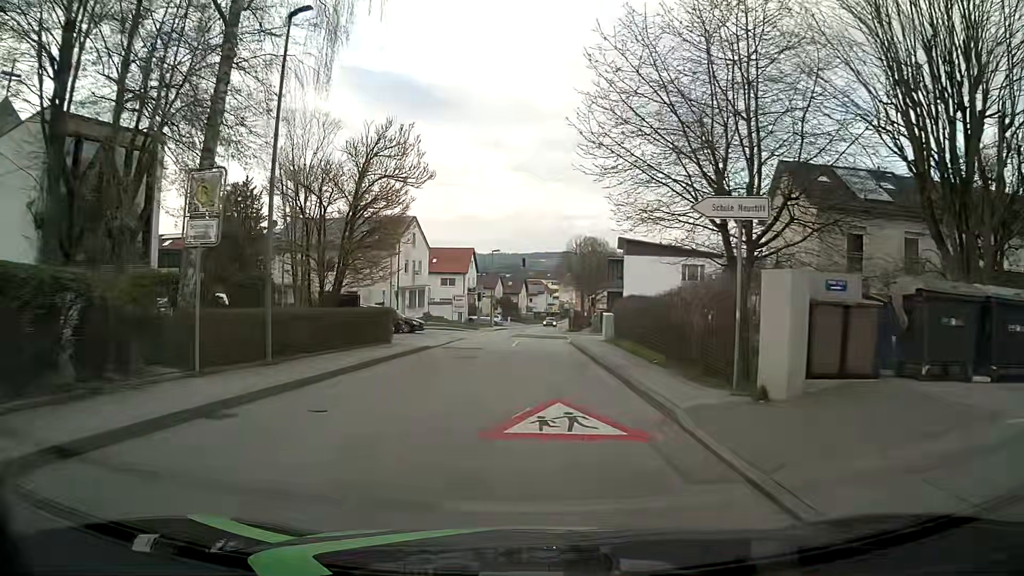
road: unclassified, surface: asphalt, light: Day
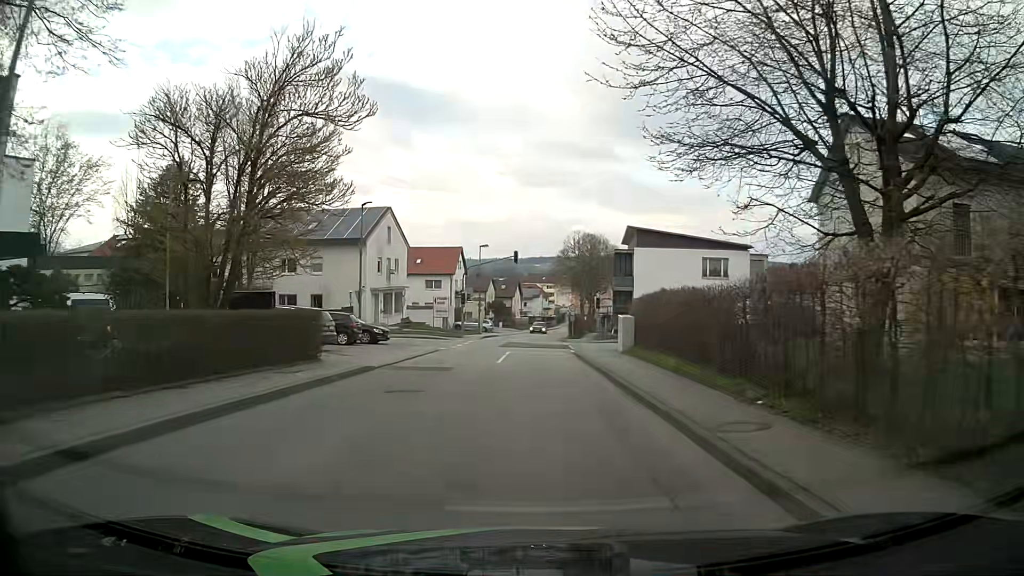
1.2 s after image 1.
(0.0, +9.1) m; +1°
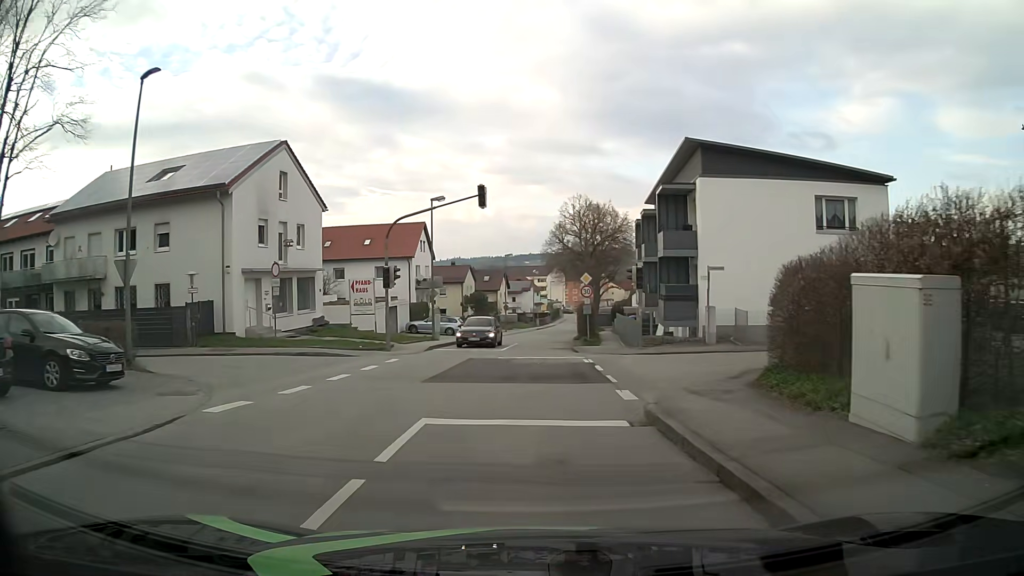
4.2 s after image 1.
(+0.1, +22.6) m; 0°
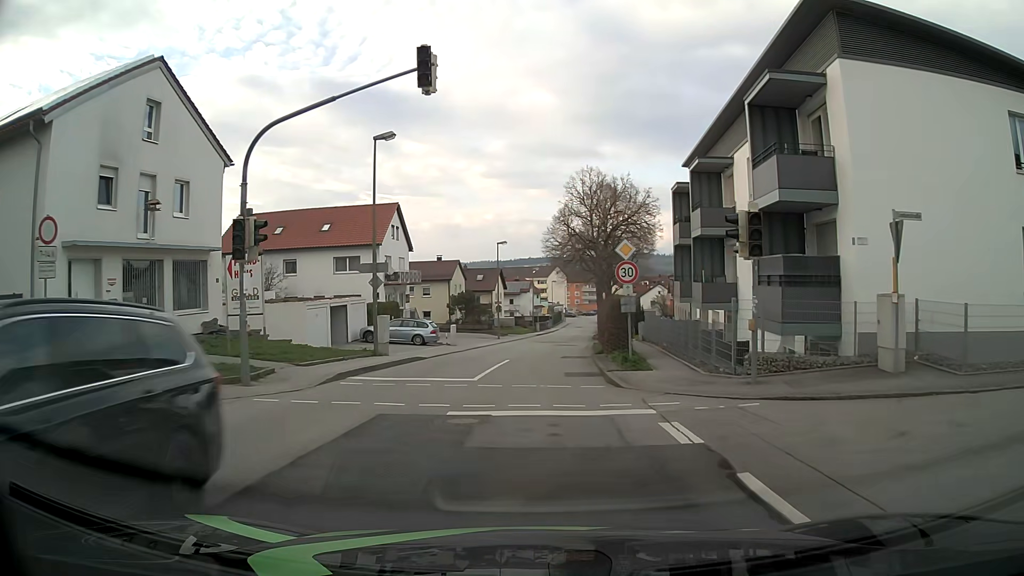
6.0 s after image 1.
(+0.1, +13.6) m; 0°
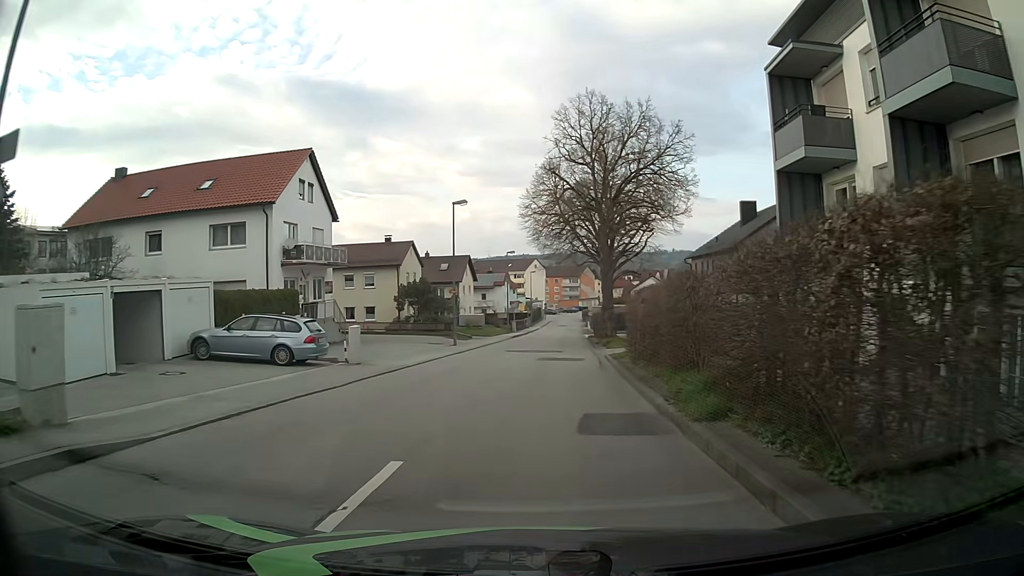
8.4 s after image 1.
(+0.1, +17.9) m; +2°
(0, +10) (+1, +20) (+1, +30) (+2, +40) (+2, +50) (+3, +60) (+3, +70) (+4, +80) (+4, +90) (+5, +100) m
